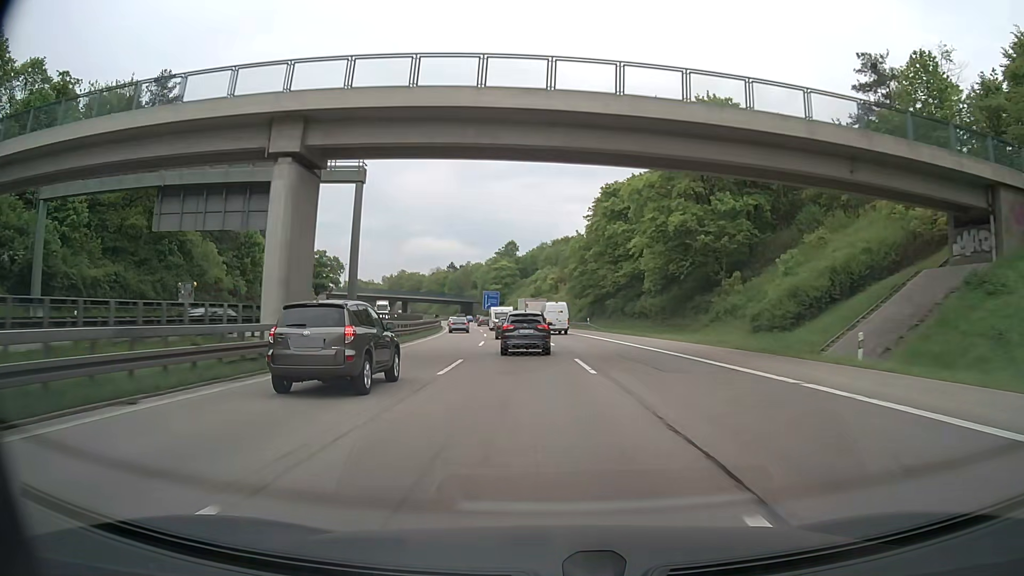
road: motorway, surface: asphalt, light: Day
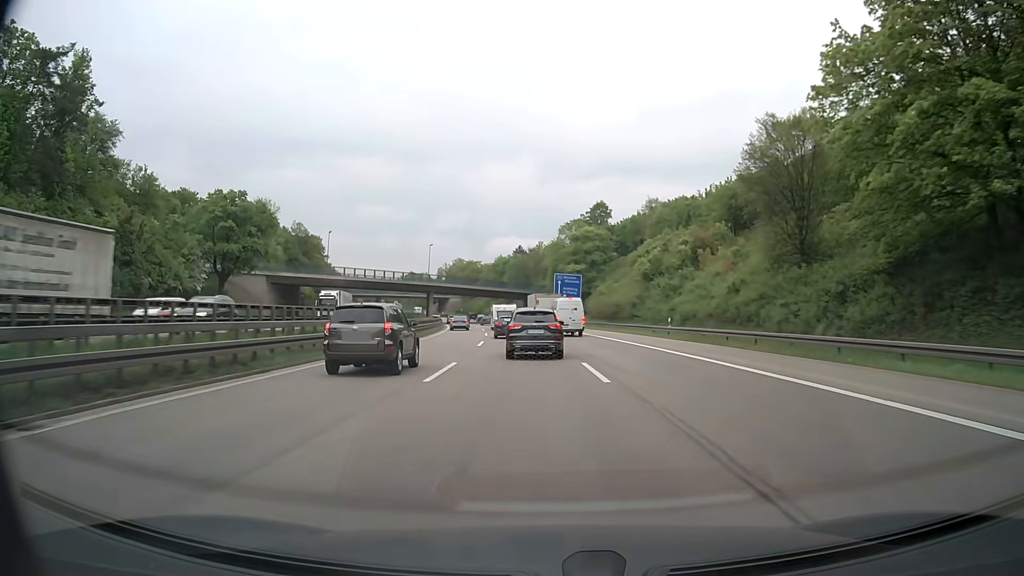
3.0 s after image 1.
(-4.8, +74.5) m; -7°
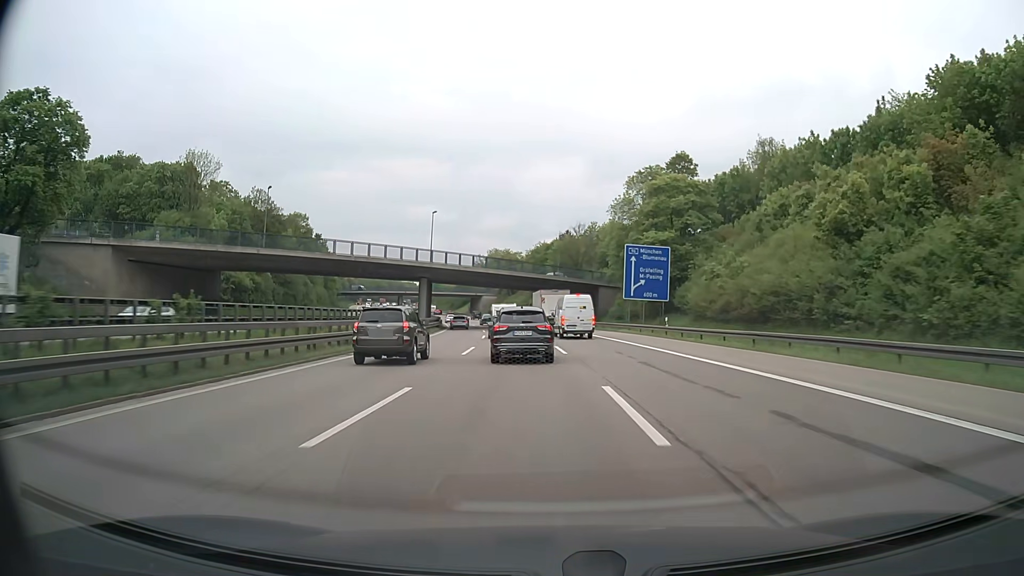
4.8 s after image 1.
(-1.4, +43.5) m; -4°
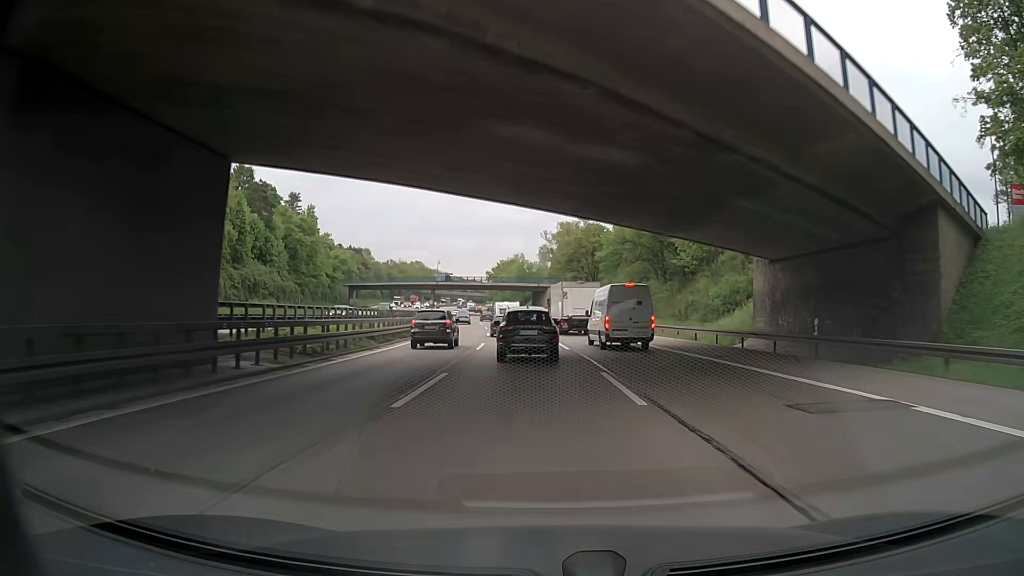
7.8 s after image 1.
(-4.2, +68.6) m; -7°
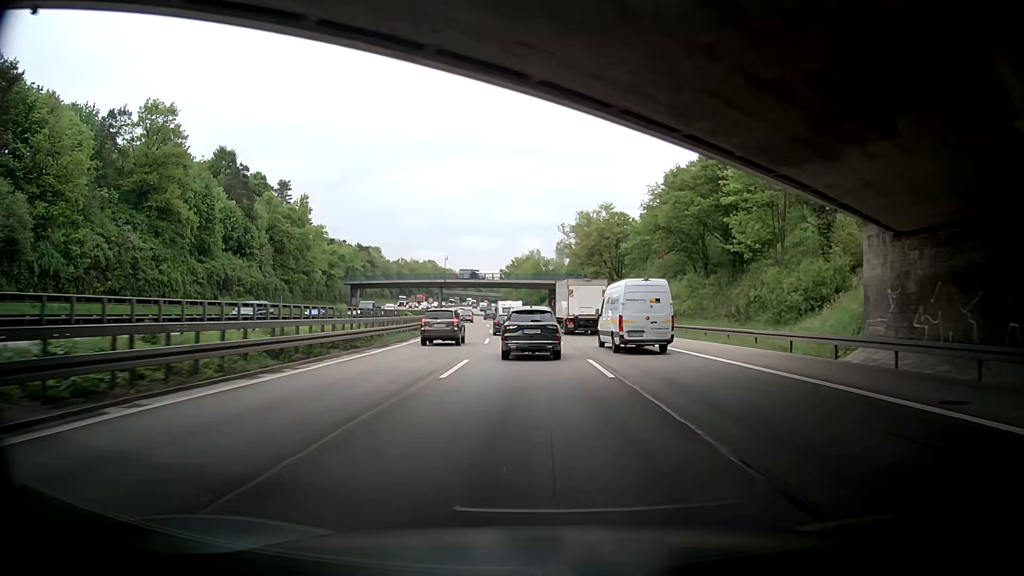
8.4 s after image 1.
(-0.1, +13.2) m; 0°
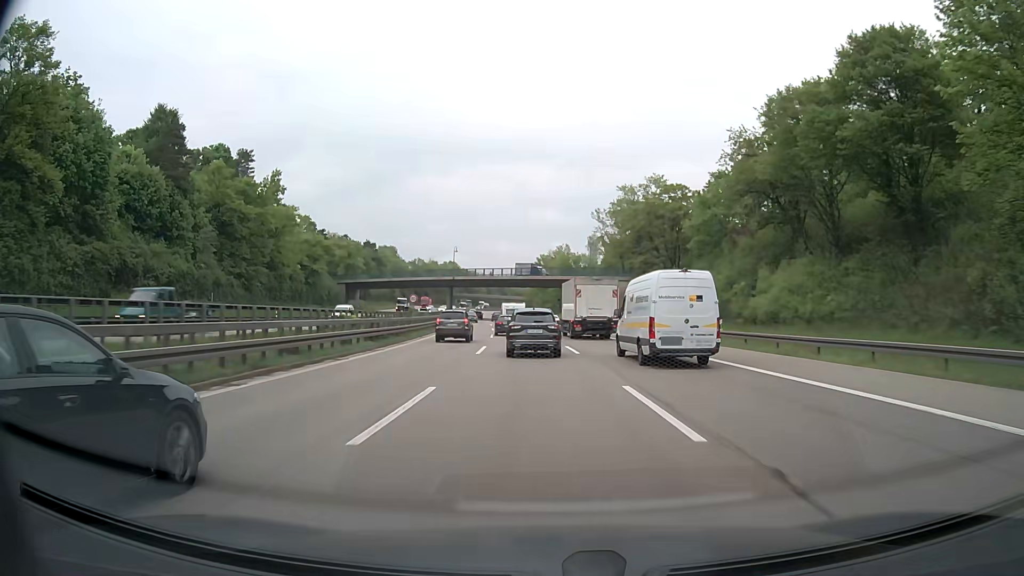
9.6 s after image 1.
(-0.9, +26.1) m; -3°
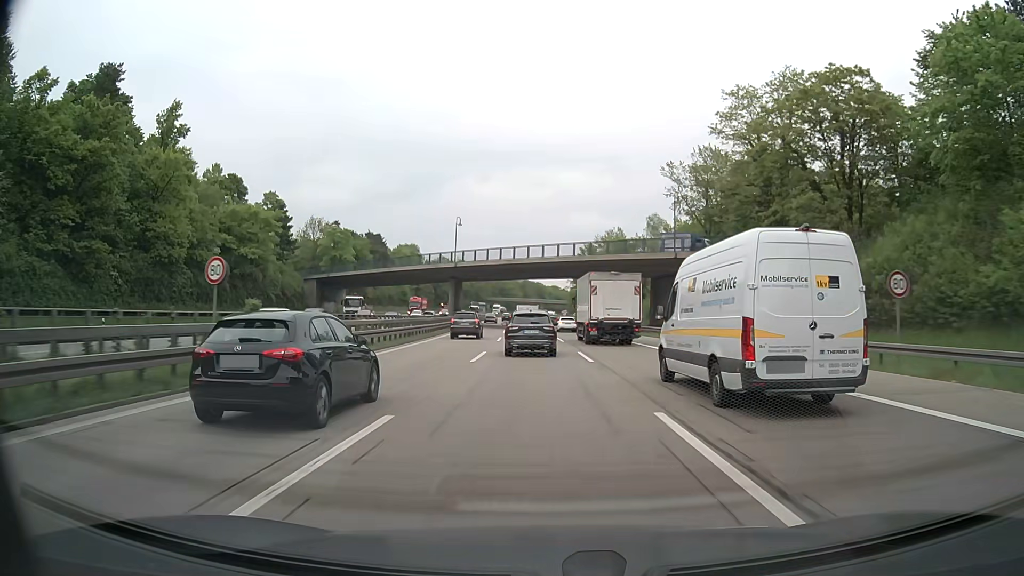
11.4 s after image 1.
(-1.1, +40.1) m; -3°
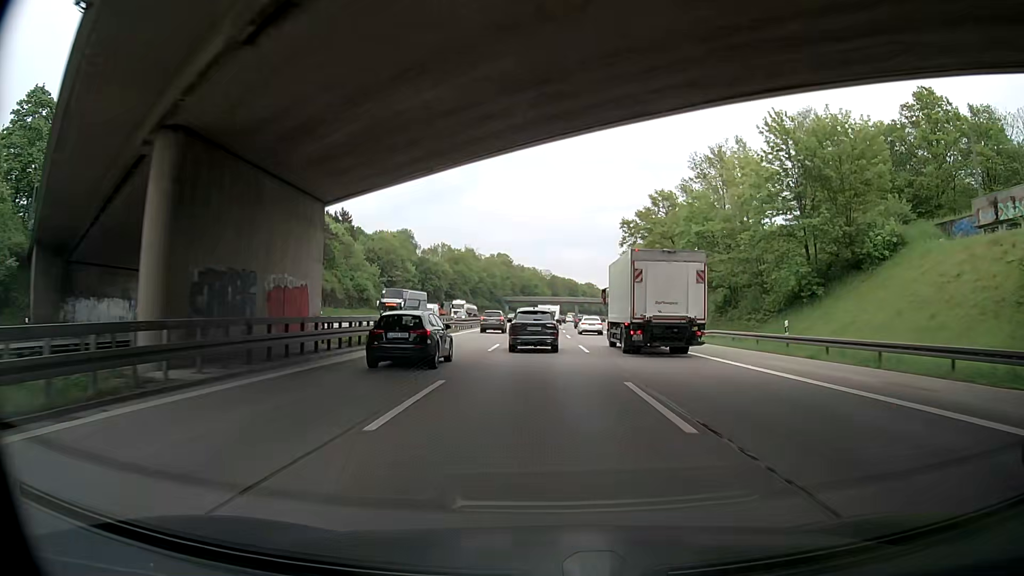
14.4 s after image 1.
(-2.3, +67.5) m; -3°
(0, +10) (0, +20) (0, +30) (0, +40) (0, +50) (0, +60) (0, +70) (0, +80) (0, +90) (0, +100) m
